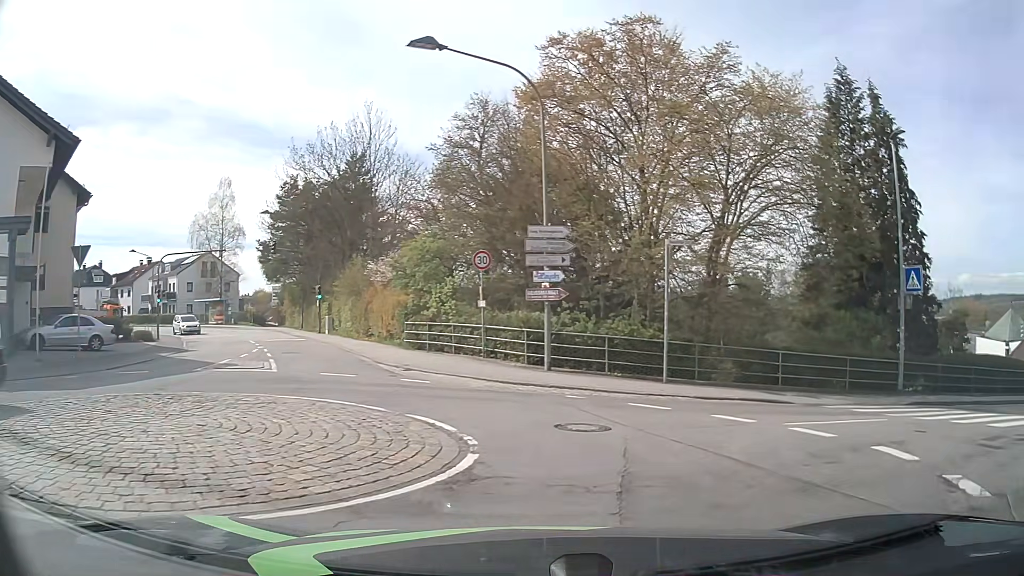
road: unclassified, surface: asphalt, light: Day
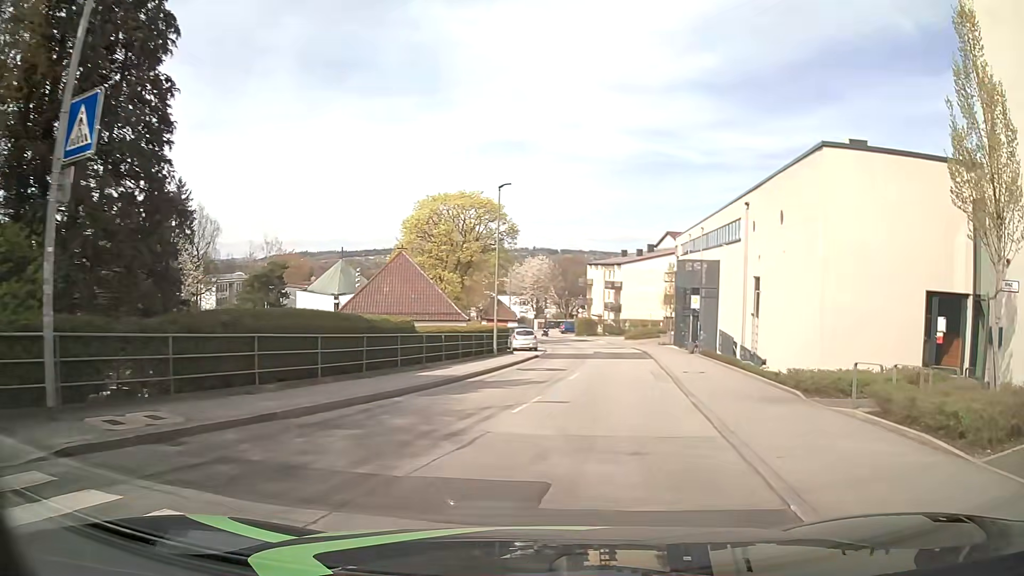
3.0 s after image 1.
(+7.6, +11.0) m; +59°
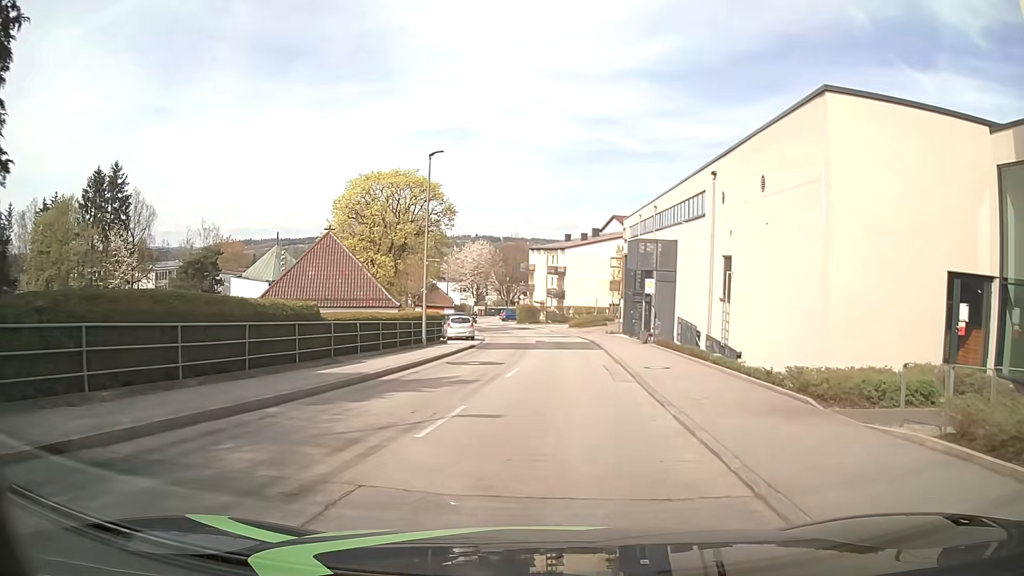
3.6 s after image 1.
(+0.2, +3.9) m; +5°
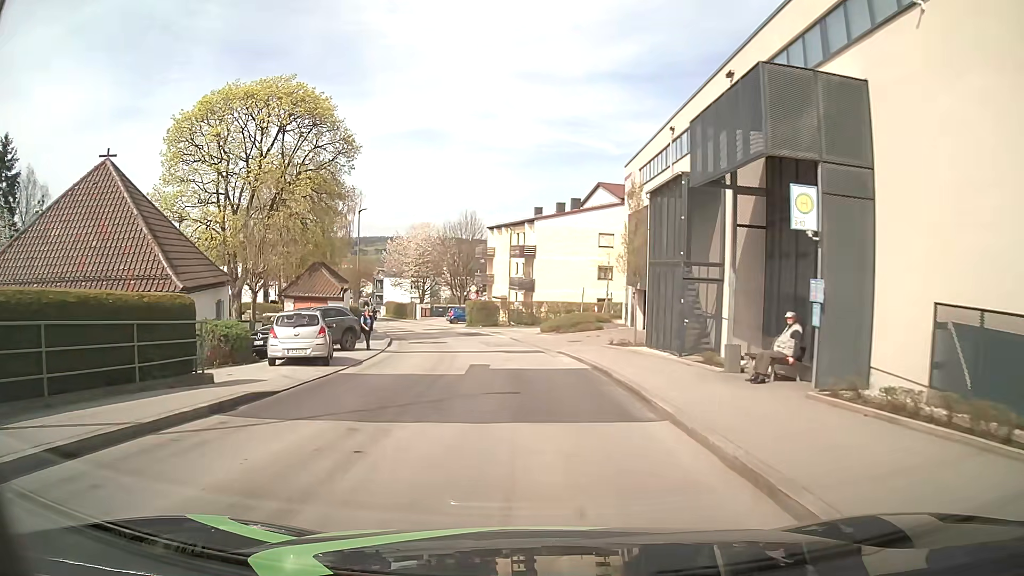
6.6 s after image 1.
(+1.2, +23.4) m; +3°
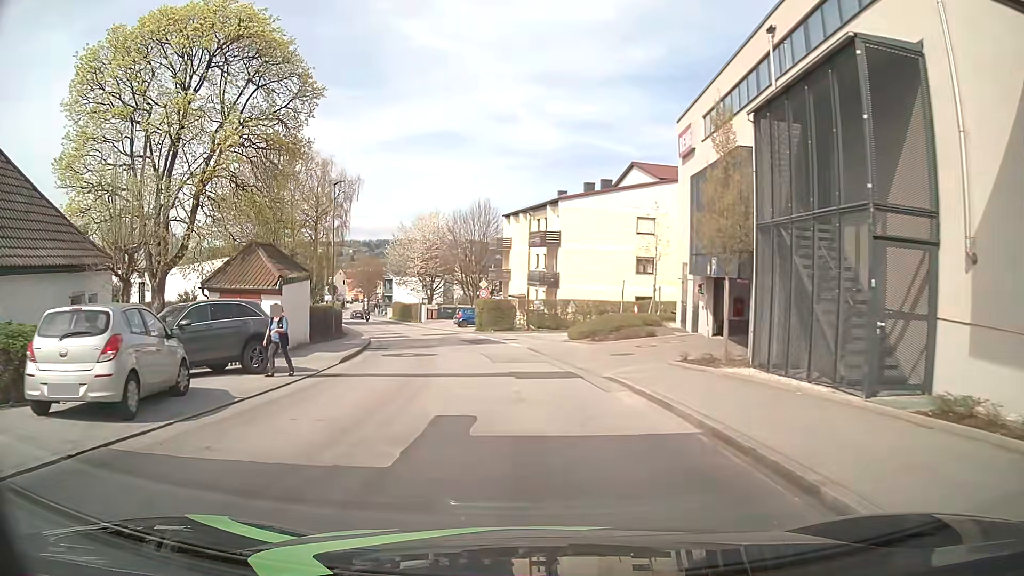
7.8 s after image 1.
(-0.1, +10.3) m; -2°
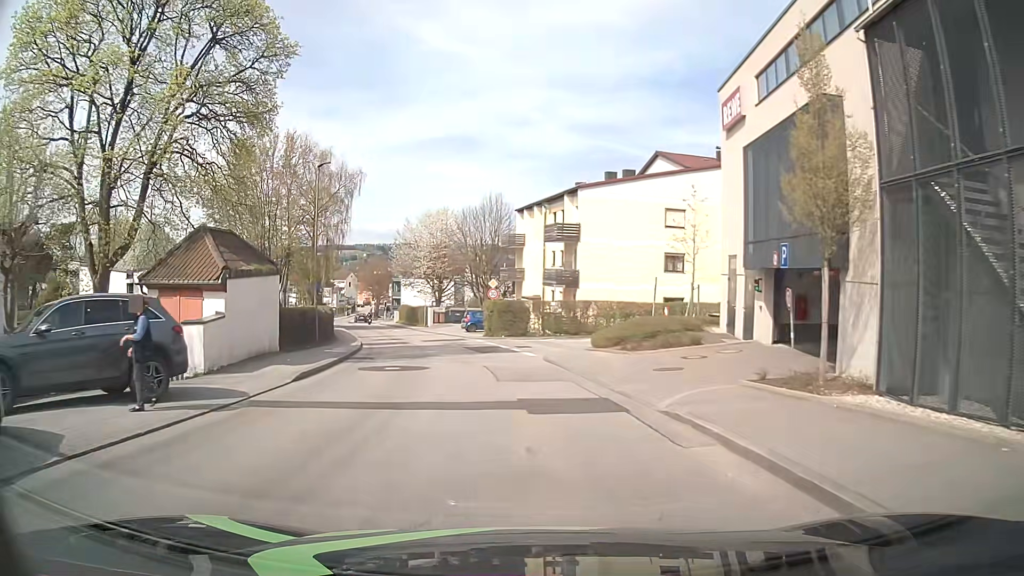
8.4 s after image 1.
(0.0, +5.1) m; +1°
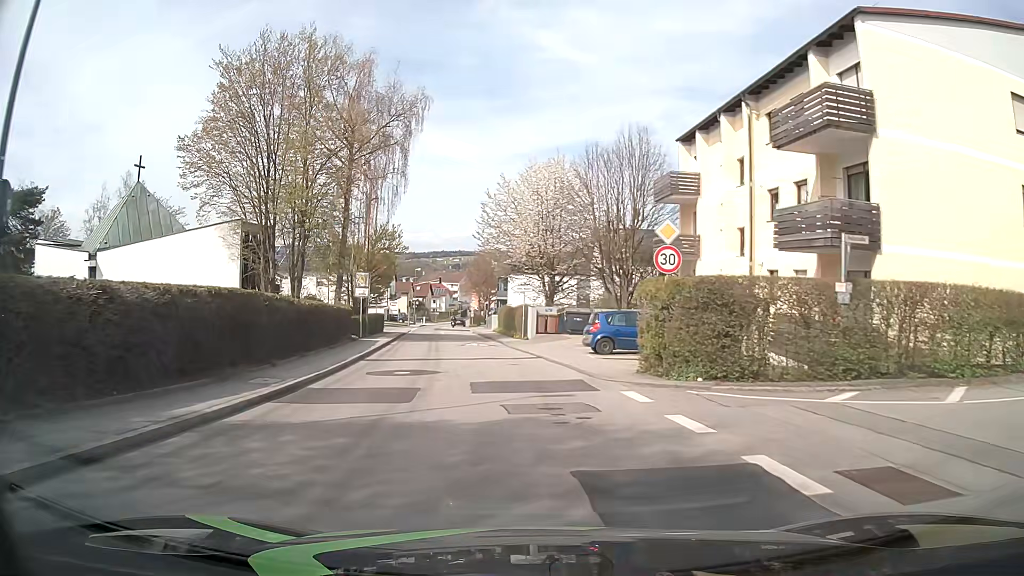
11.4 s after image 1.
(-2.6, +24.7) m; -12°
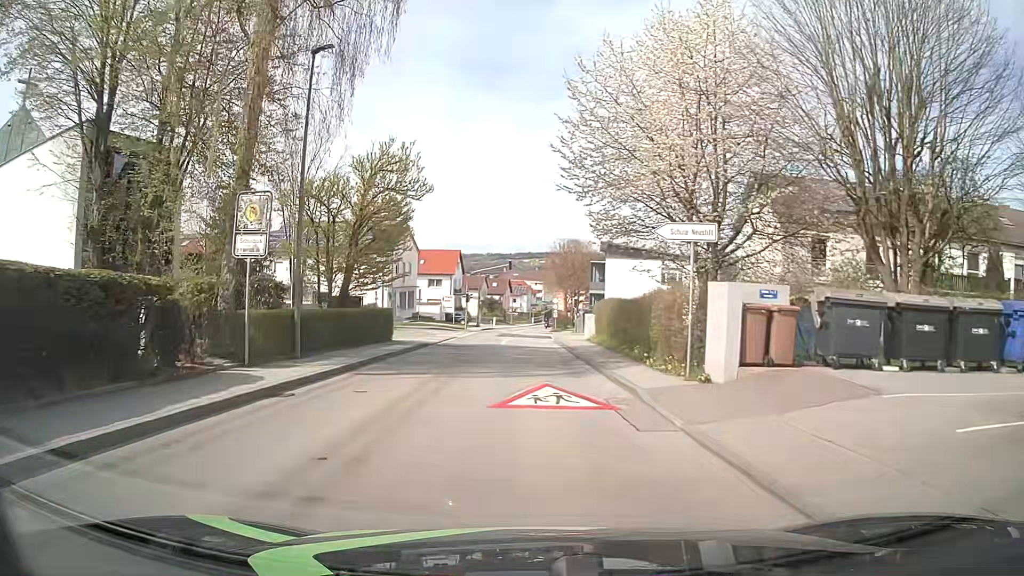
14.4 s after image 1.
(-1.8, +24.3) m; -7°
(0, +10) (-1, +20) (-1, +30) (-1, +40) (-1, +50) (-1, +60) (-1, +70) (0, +80) (0, +90) (+1, +100) m
